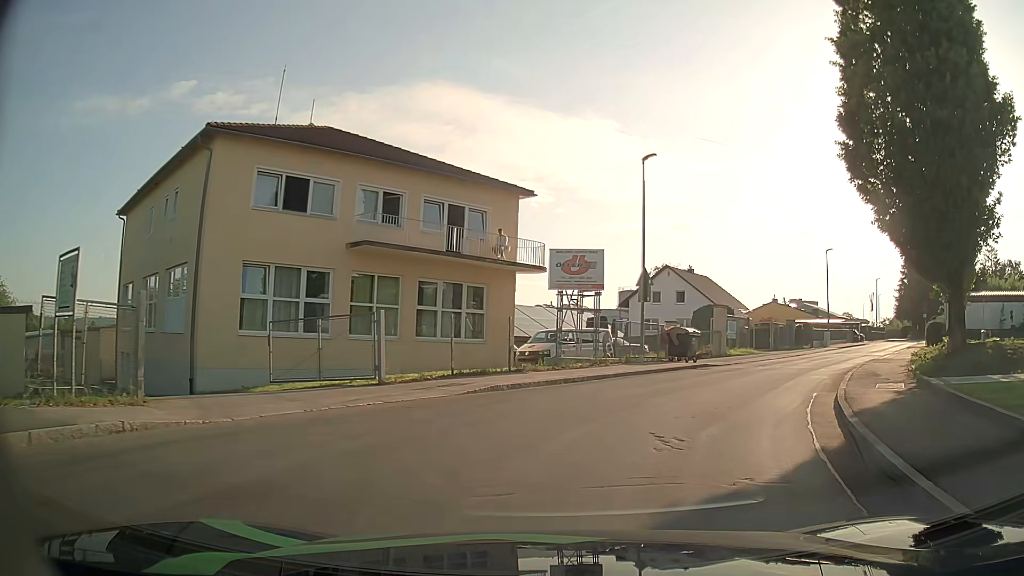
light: Day
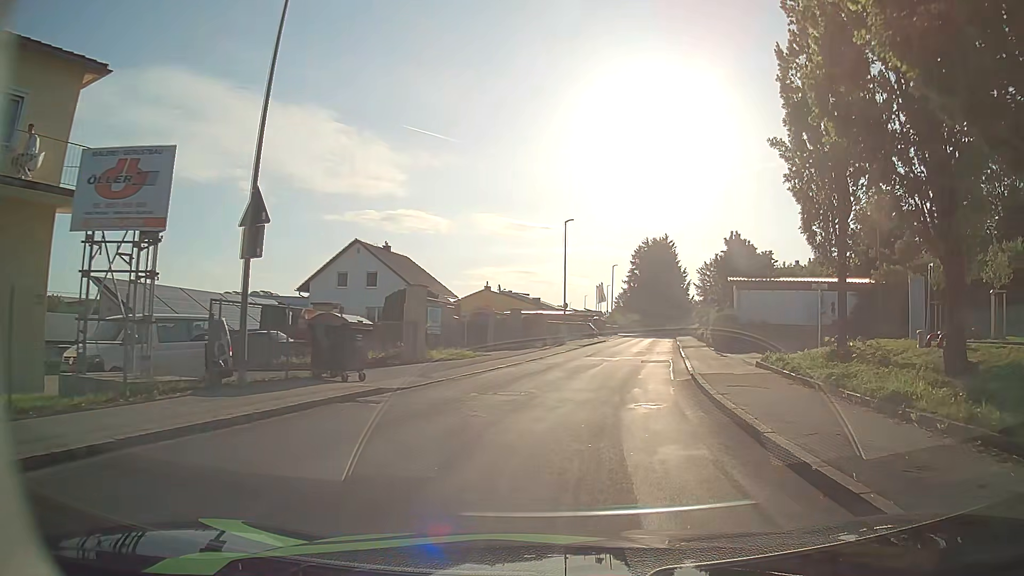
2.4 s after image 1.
(+3.0, +13.5) m; +25°
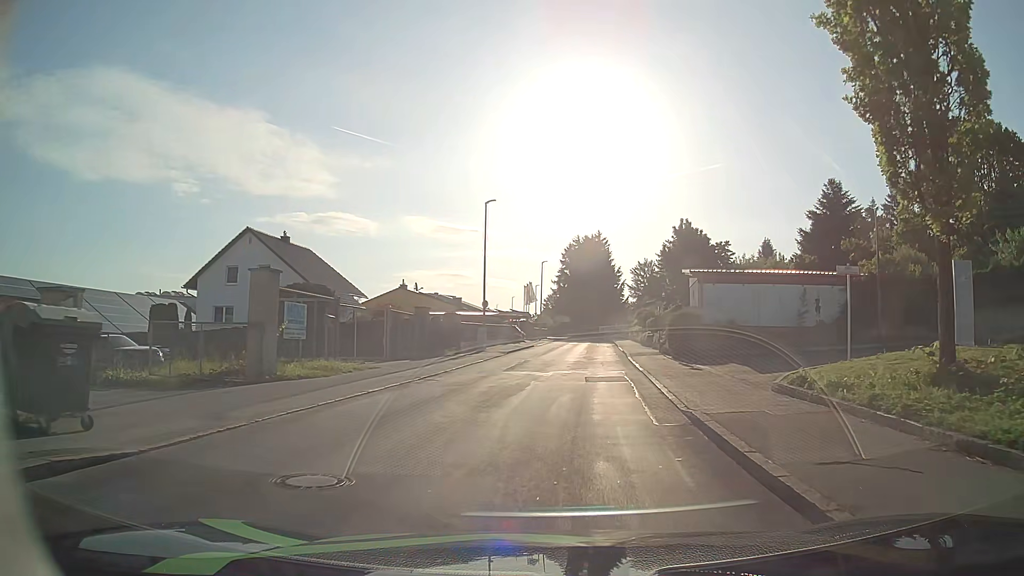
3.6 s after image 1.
(+0.5, +7.9) m; +6°
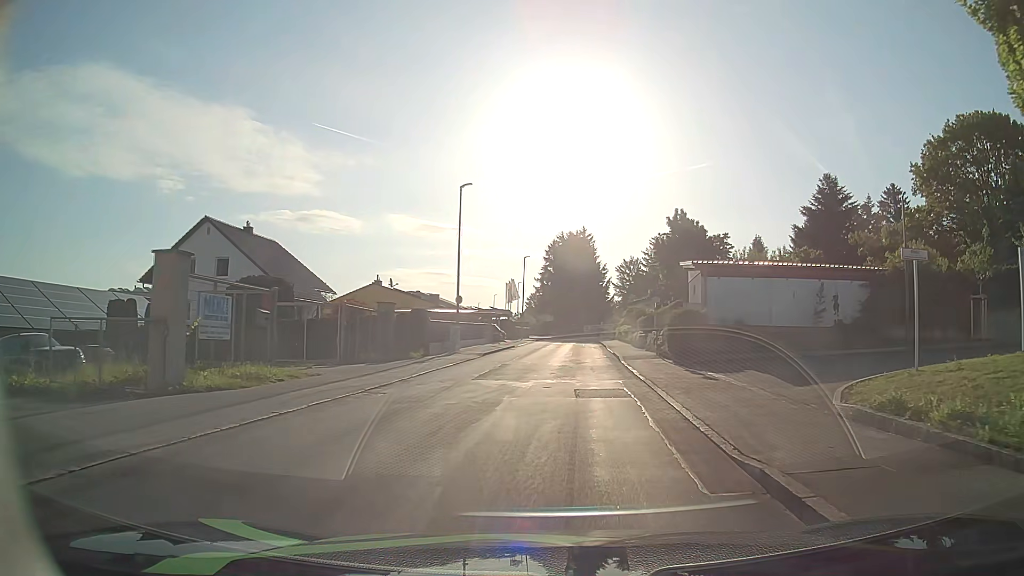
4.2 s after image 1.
(0.0, +4.0) m; +2°
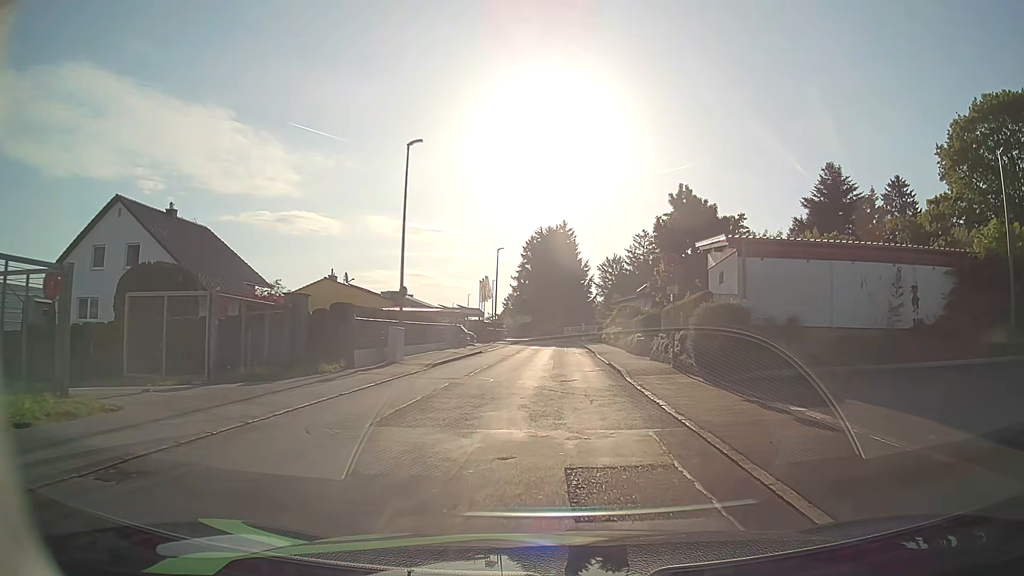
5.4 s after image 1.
(+0.1, +8.3) m; +1°
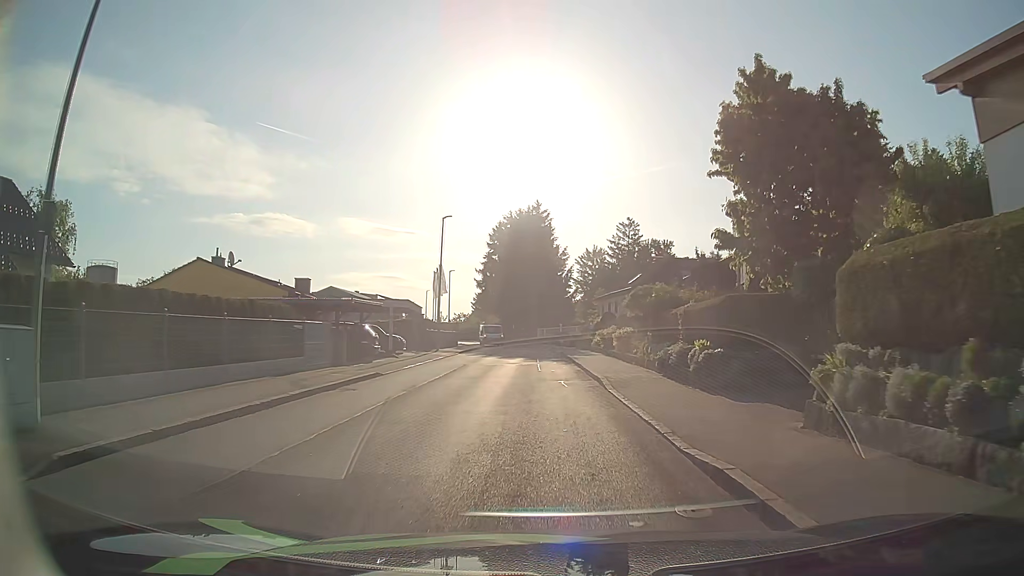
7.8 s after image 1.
(+0.5, +18.2) m; +2°
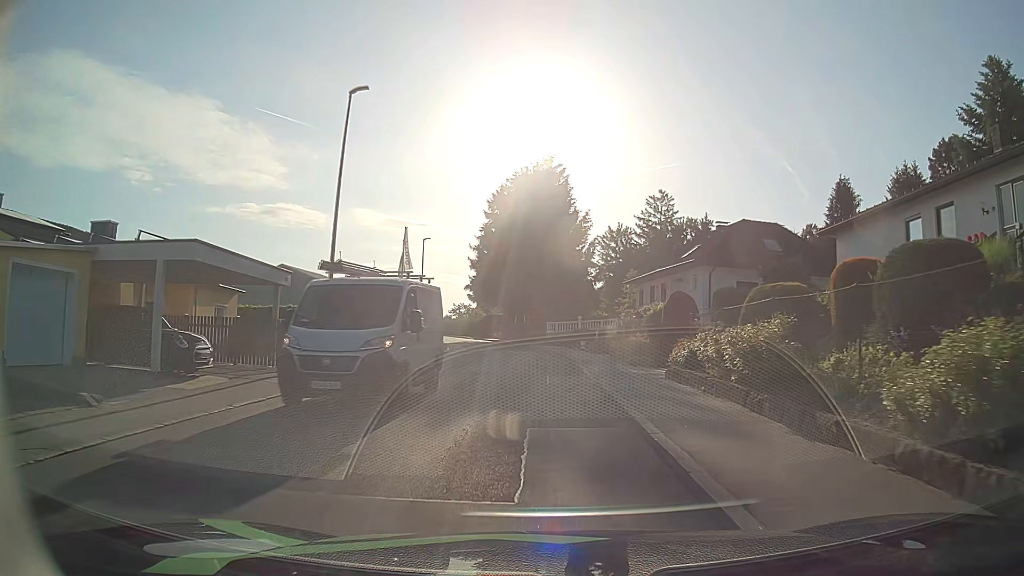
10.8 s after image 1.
(+0.1, +22.8) m; -1°
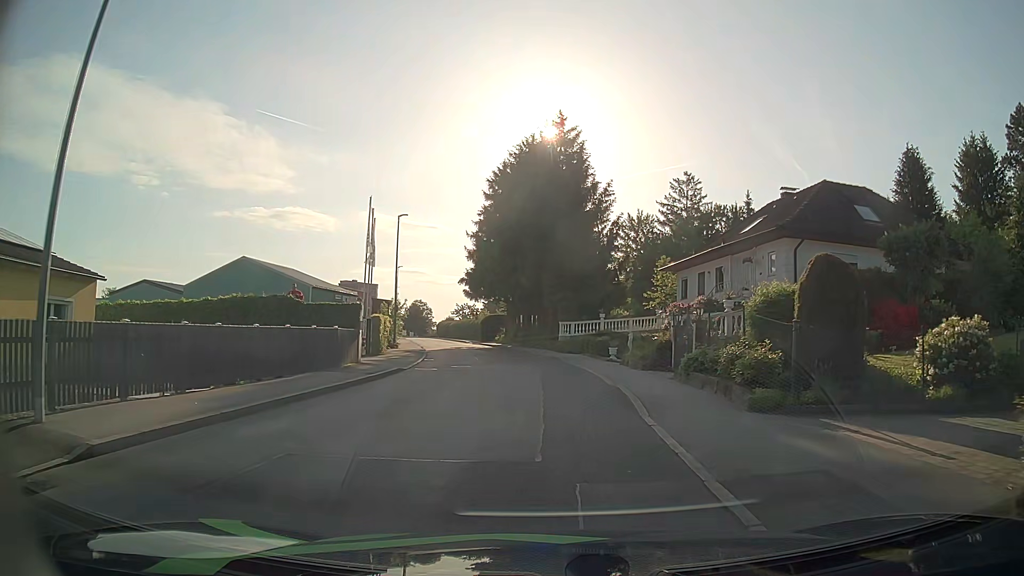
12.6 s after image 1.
(-0.1, +12.8) m; -1°
(0, +10) (0, +20) (-1, +30) (-2, +40) (-4, +50) (-6, +59) (-9, +69) (-11, +79) (-13, +89) (-16, +98) m
